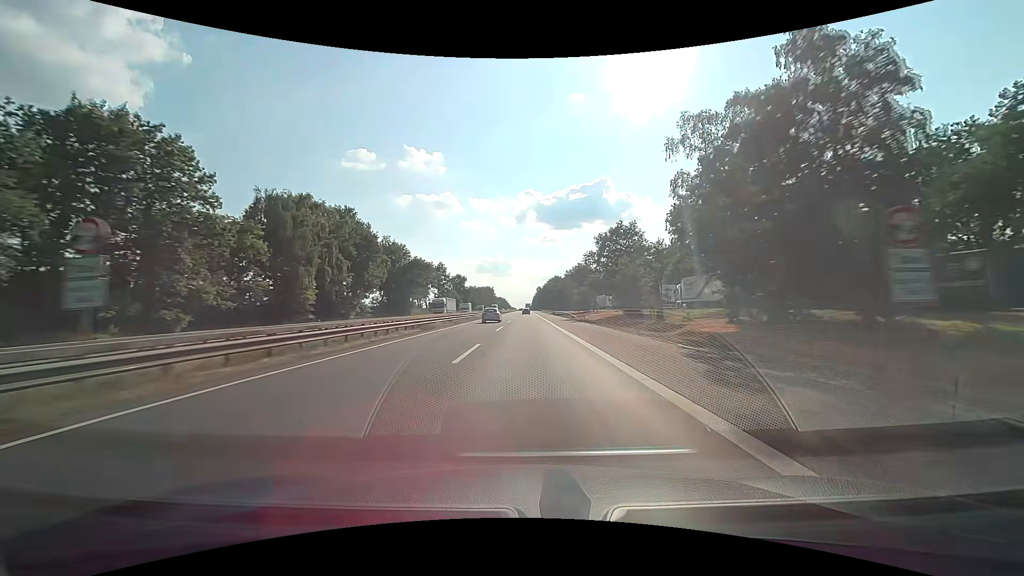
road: motorway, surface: asphalt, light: Day
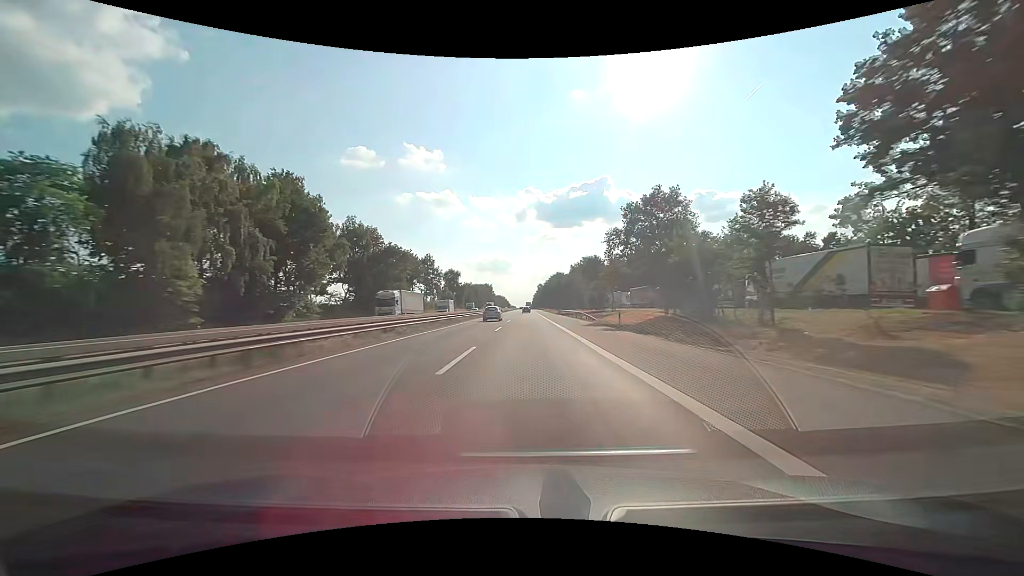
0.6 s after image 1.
(0.0, +20.6) m; 0°
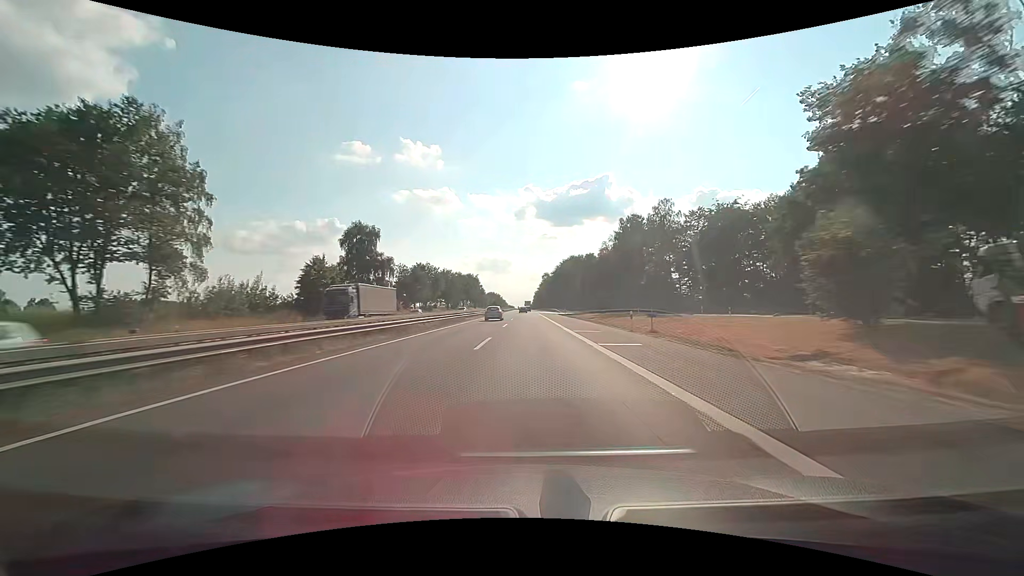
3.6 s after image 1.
(0.0, +103.0) m; 0°
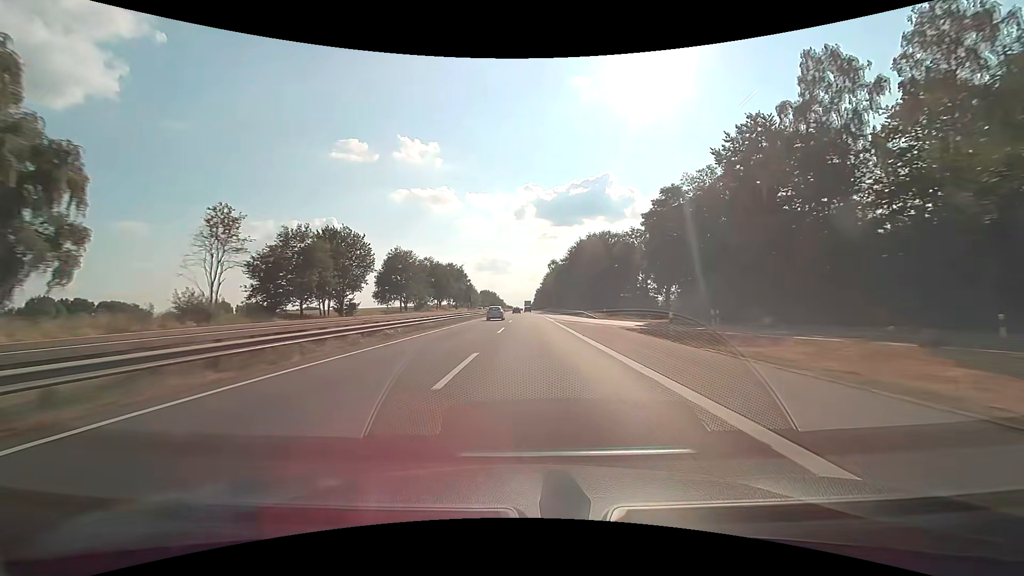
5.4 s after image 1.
(-0.1, +61.8) m; 0°
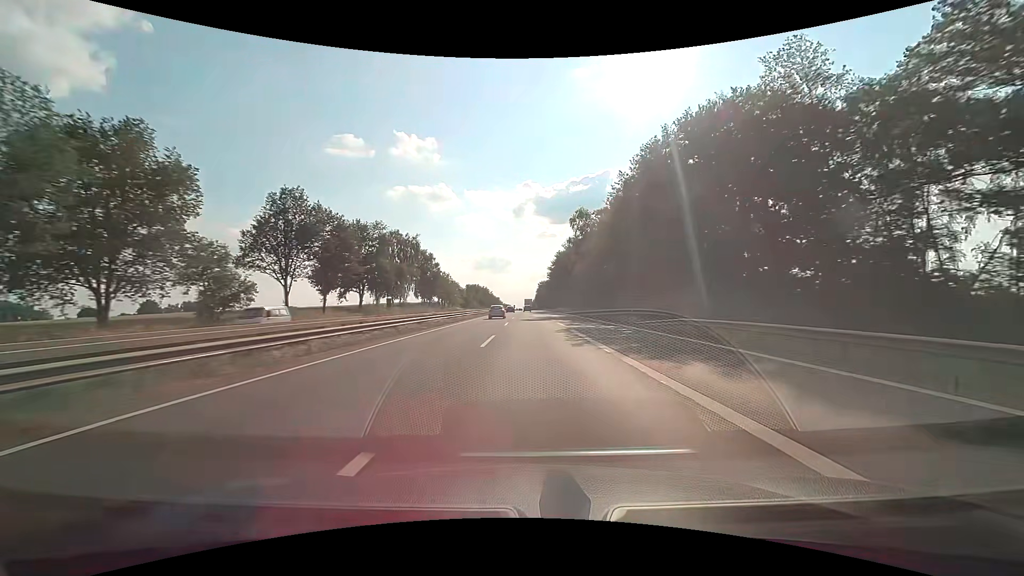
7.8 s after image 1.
(+0.1, +82.5) m; 0°
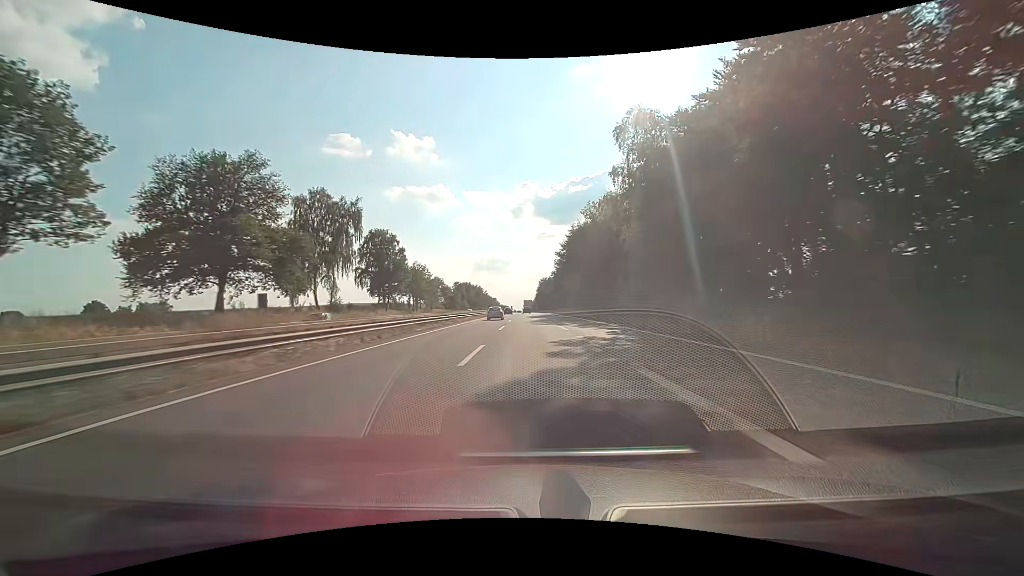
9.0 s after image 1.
(+0.1, +41.2) m; 0°
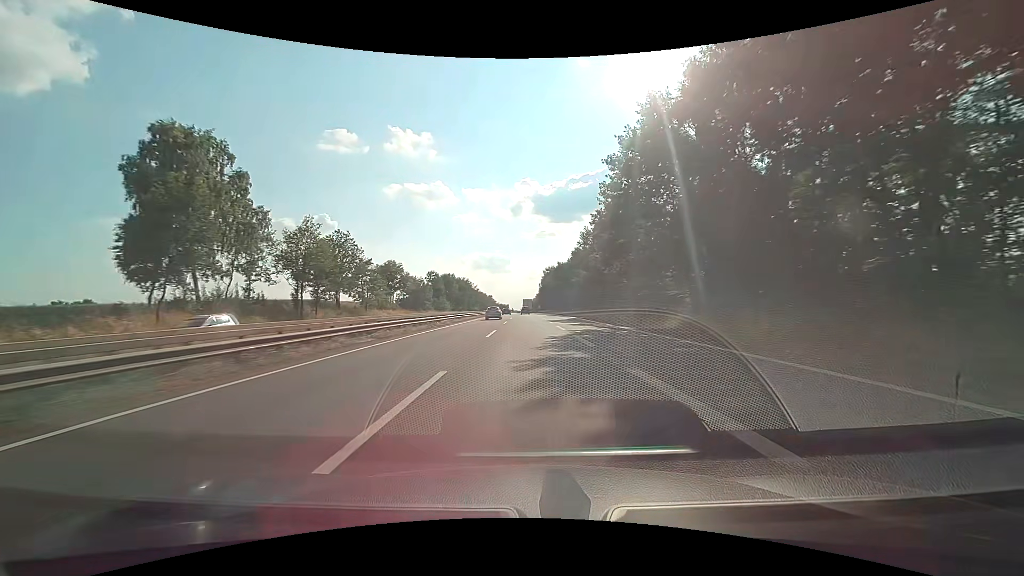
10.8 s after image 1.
(0.0, +61.7) m; 0°
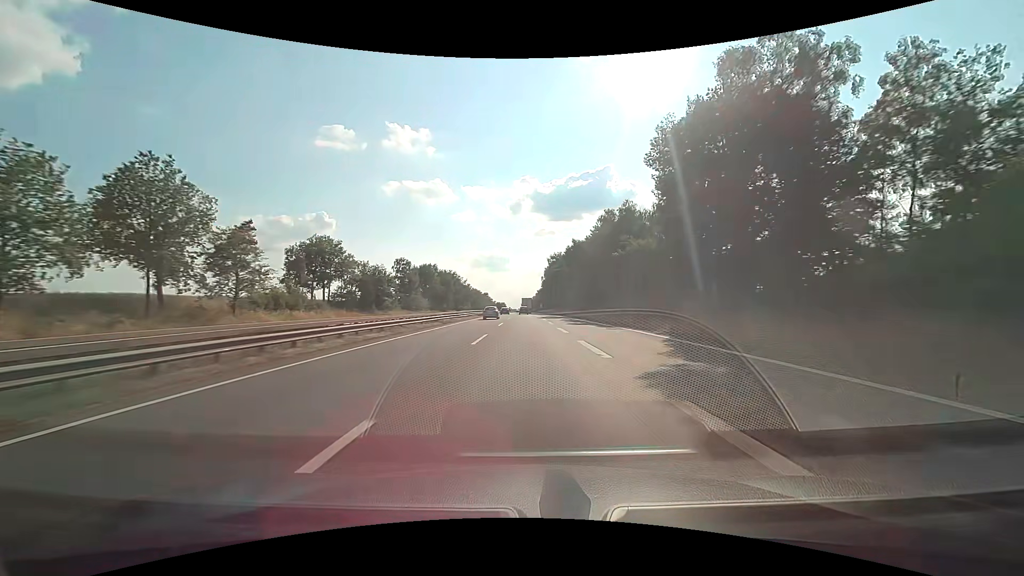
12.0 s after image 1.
(+0.1, +40.7) m; 0°
(0, +10) (0, +20) (0, +30) (0, +40) (0, +50) (0, +60) (0, +70) (0, +80) (0, +90) (0, +100) m
